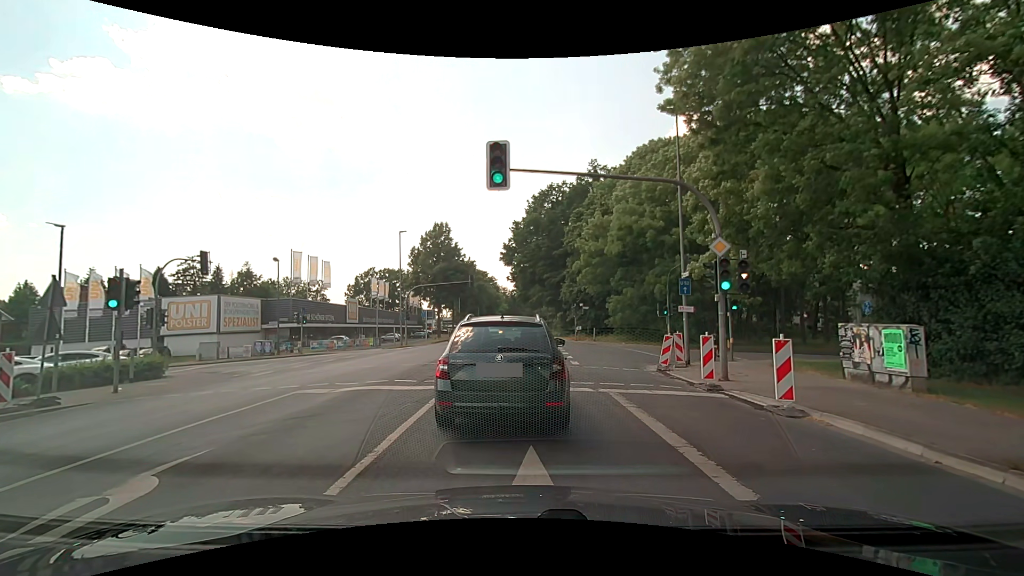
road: secondary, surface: asphalt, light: Day
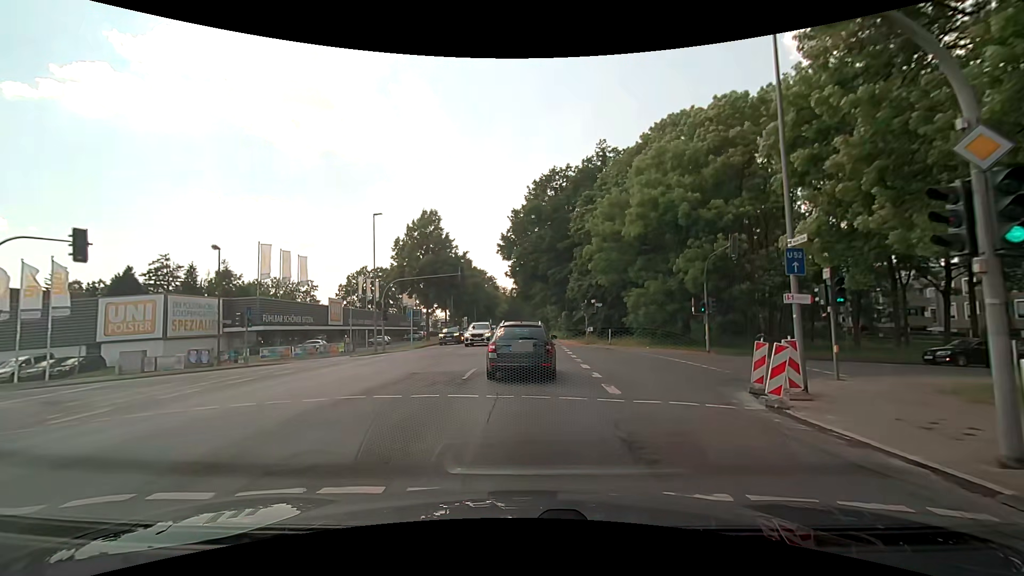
(+0.2, +8.5) m; +1°
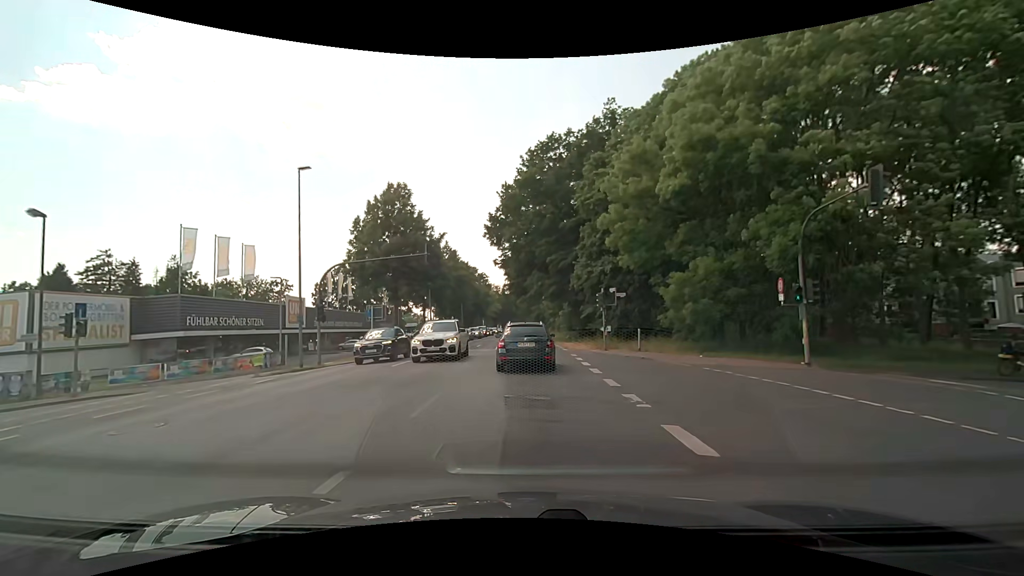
(+0.2, +11.6) m; +1°
(0, +10) (0, +20) (0, +30) (0, +40) (0, +50) (0, +60) (0, +70) (0, +80) (0, +90) (-1, +100) m
